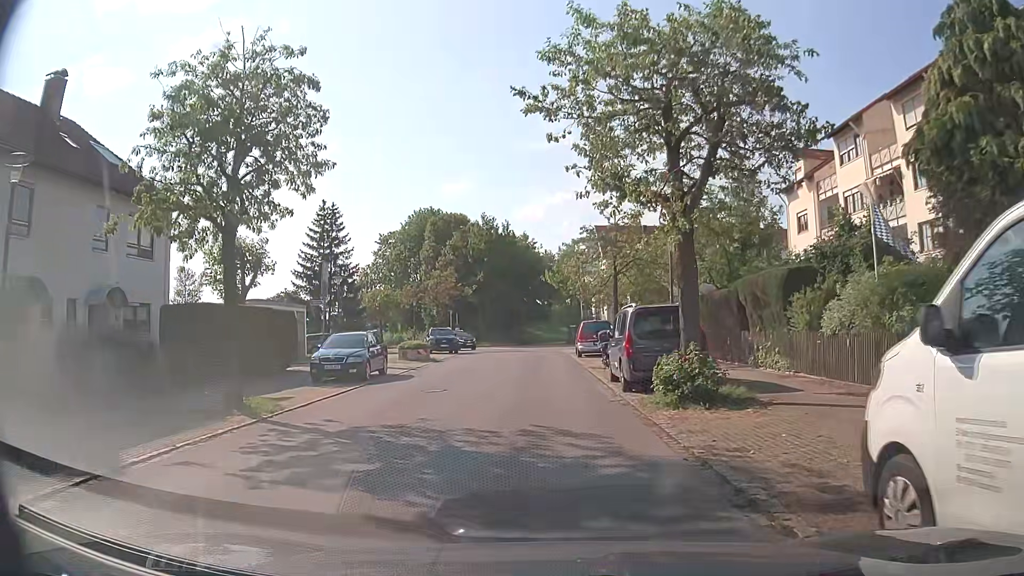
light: Day
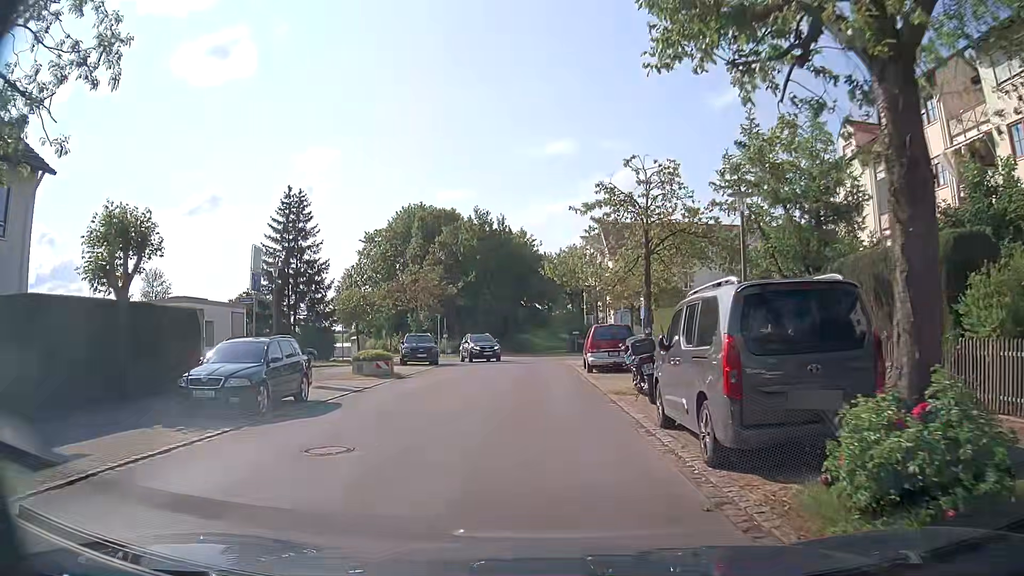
(-0.1, +7.7) m; 0°
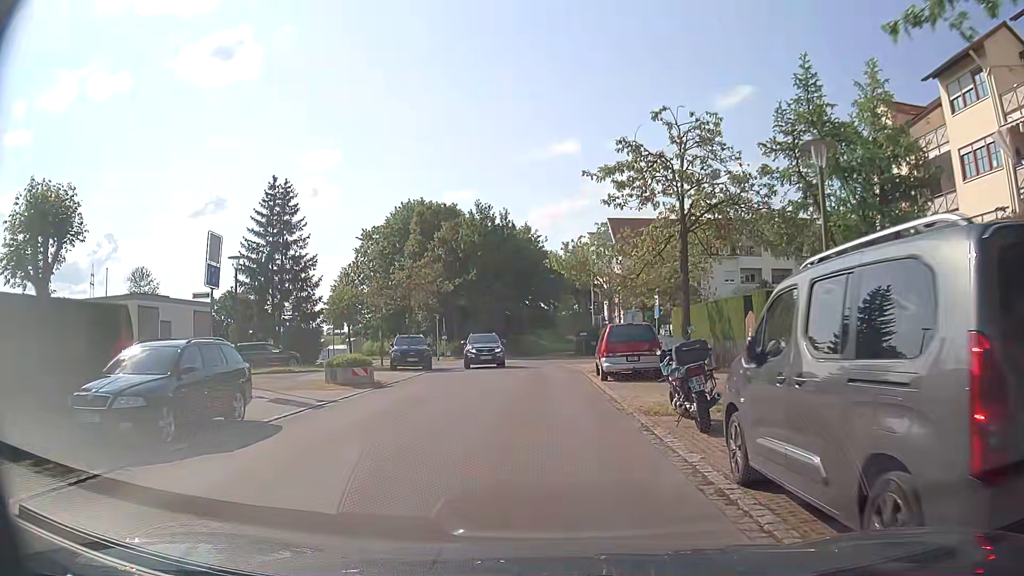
(0.0, +3.7) m; -1°
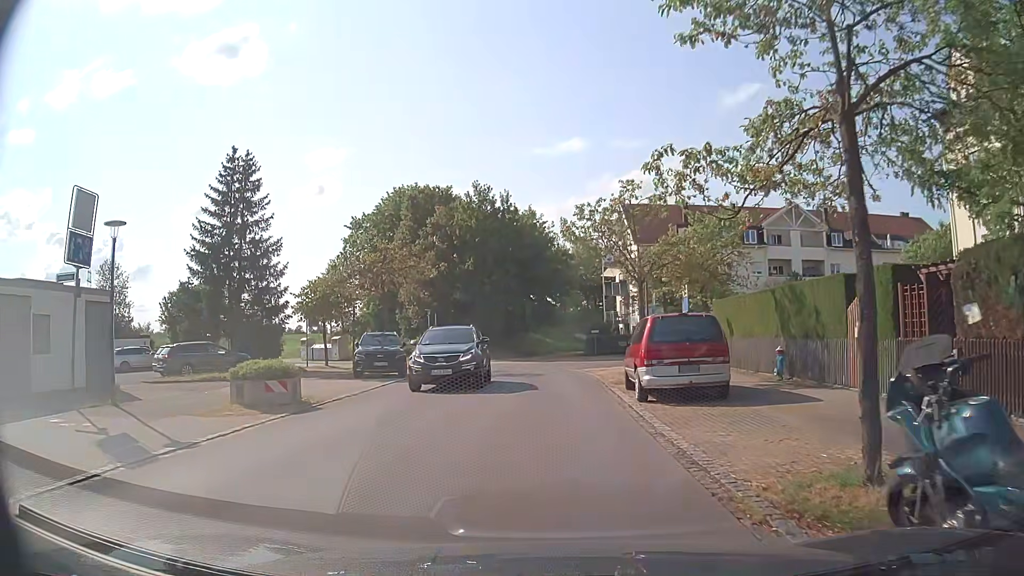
(0.0, +7.0) m; -1°
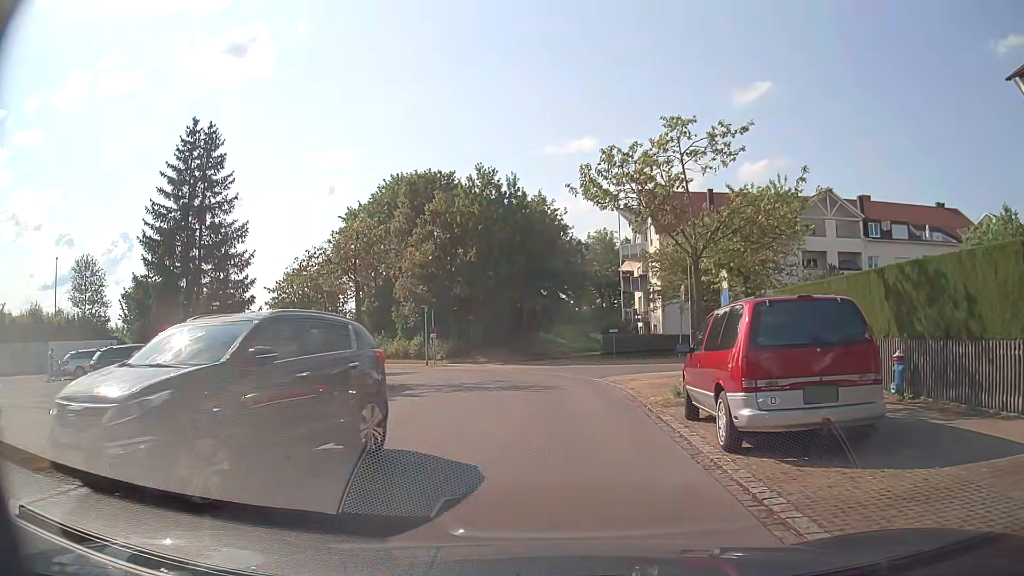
(+0.1, +5.7) m; -1°
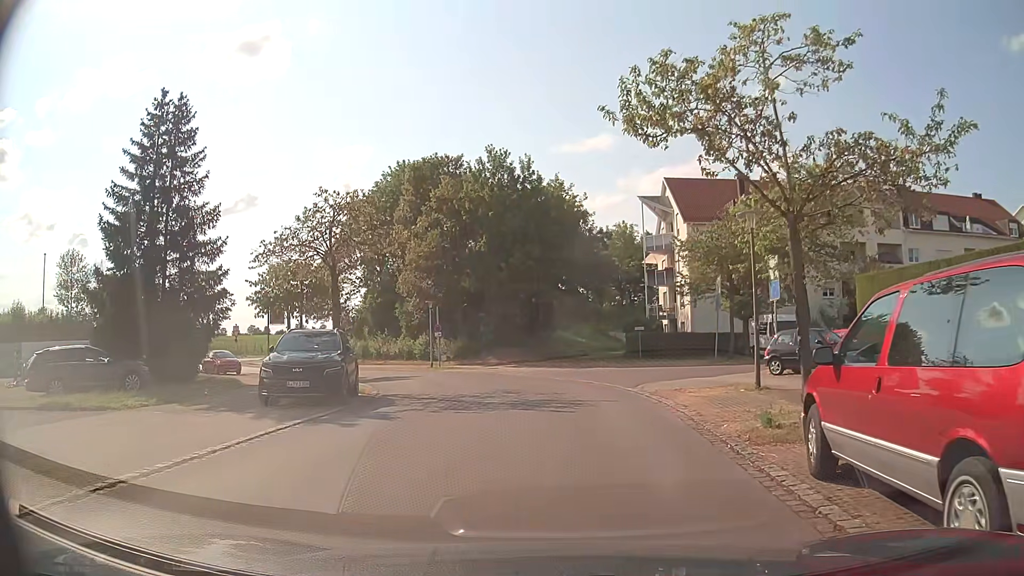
(0.0, +4.4) m; +1°
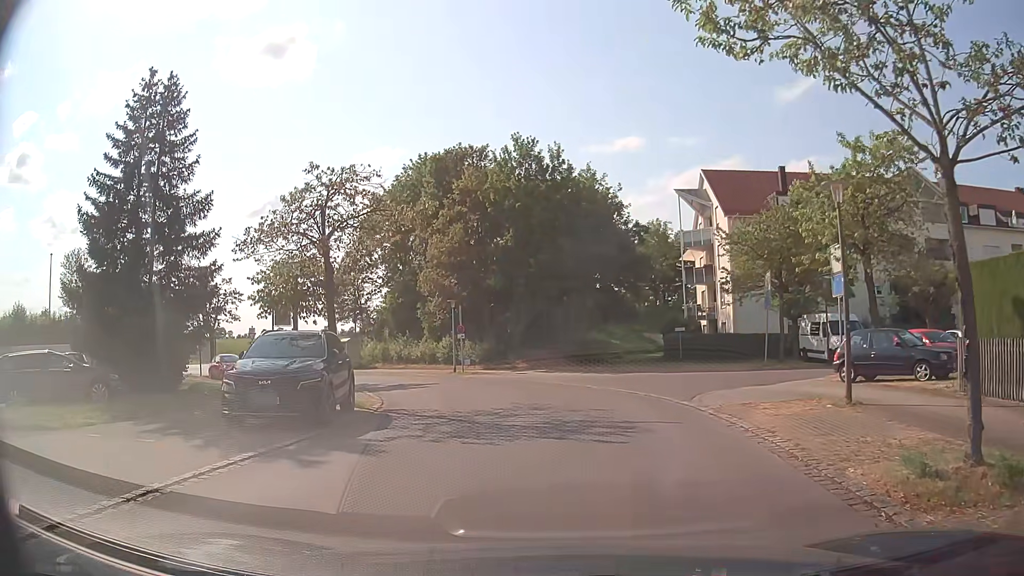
(-0.1, +3.1) m; -3°
